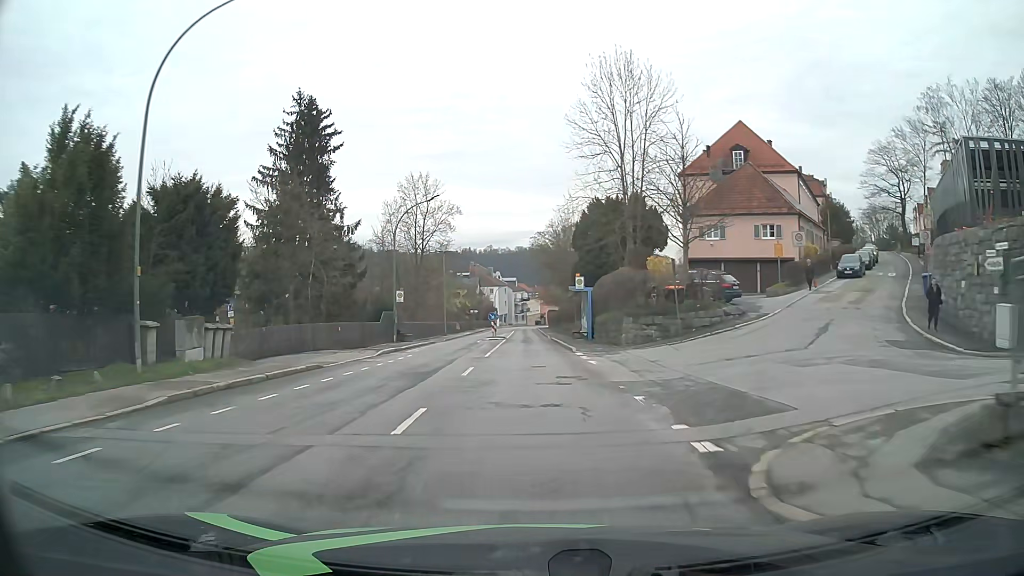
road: tertiary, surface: asphalt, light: Day
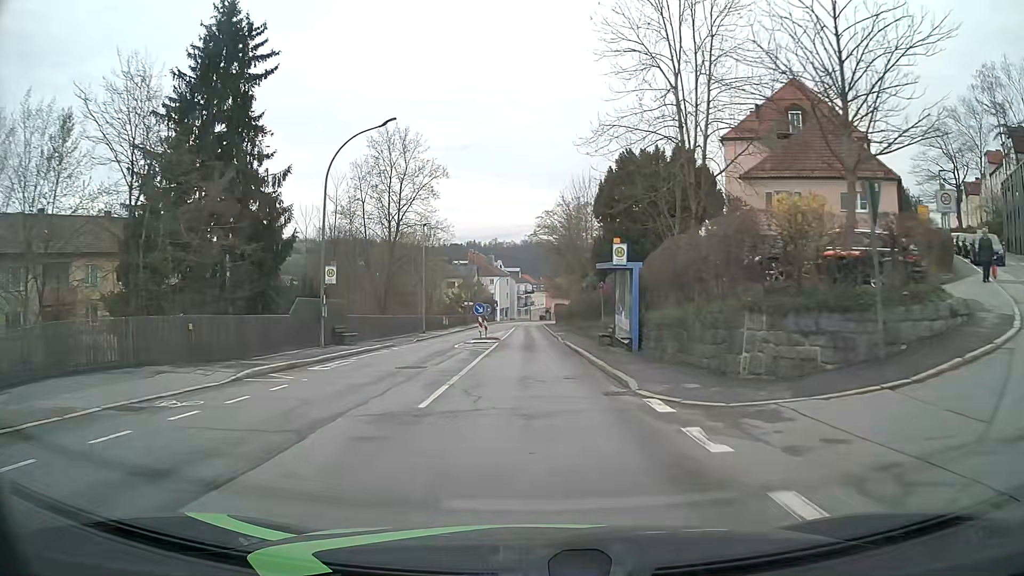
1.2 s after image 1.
(-0.1, +15.2) m; 0°
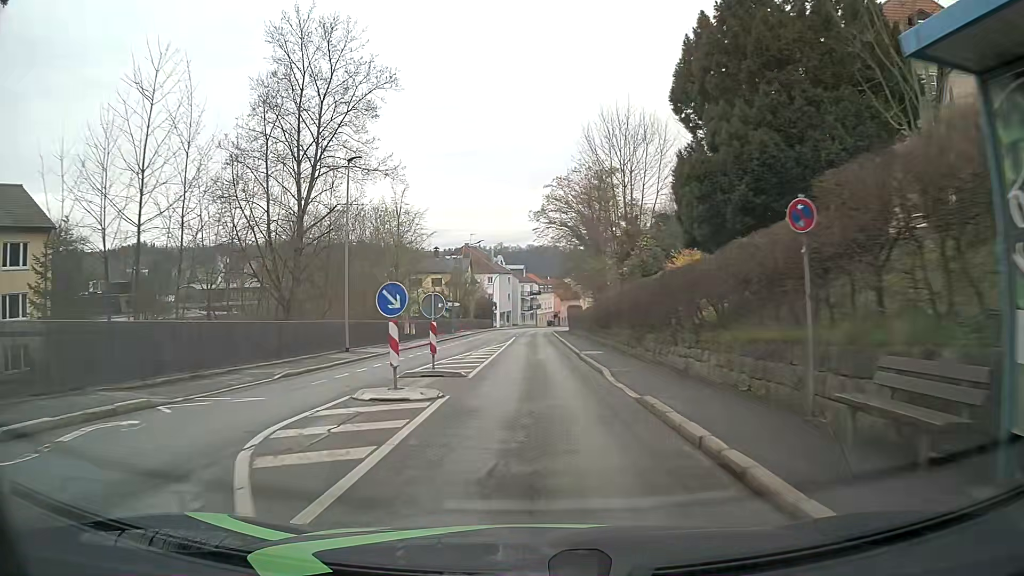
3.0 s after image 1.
(-0.2, +22.6) m; -1°
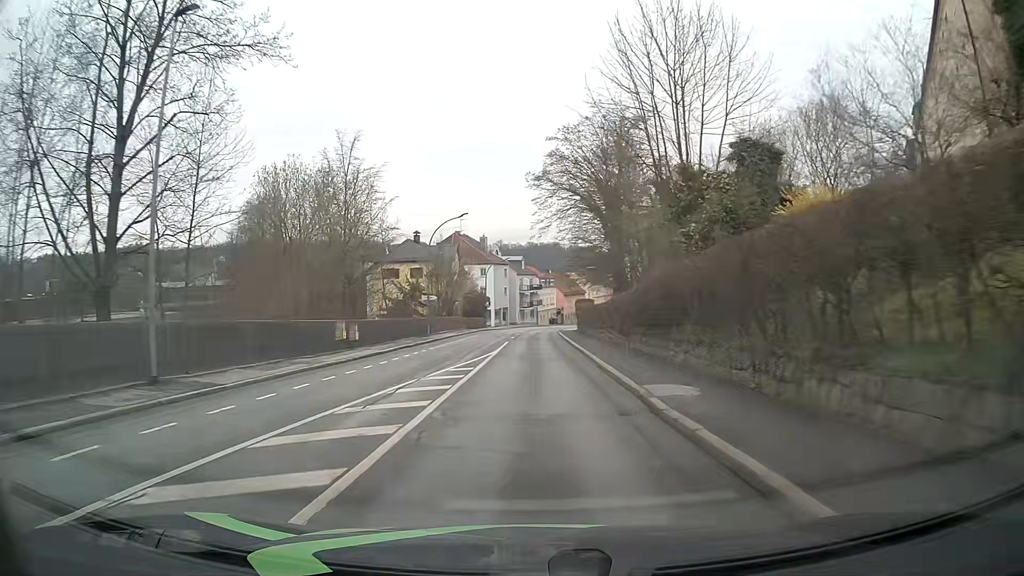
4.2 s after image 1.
(0.0, +15.4) m; -1°
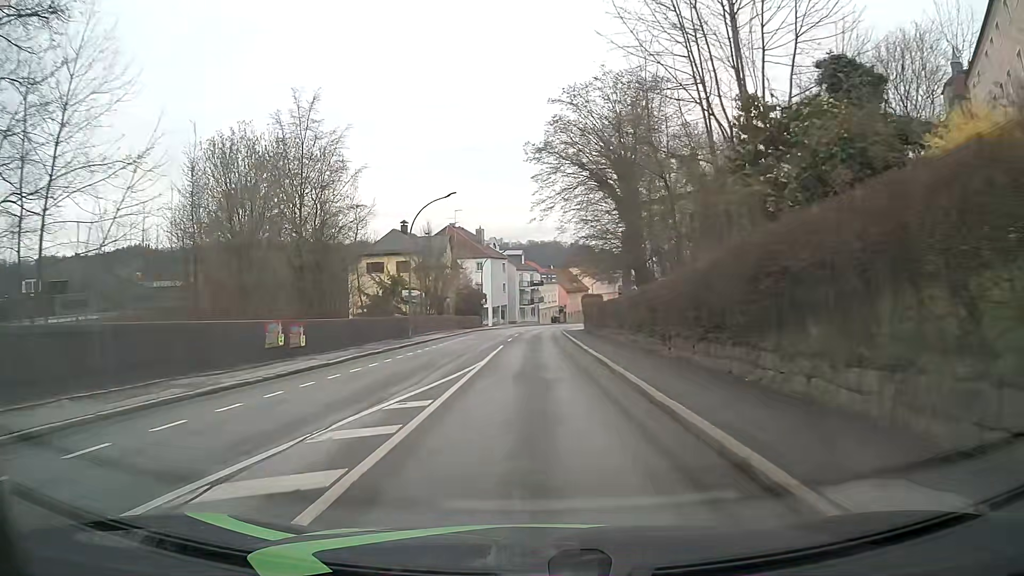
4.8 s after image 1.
(+0.1, +7.8) m; 0°
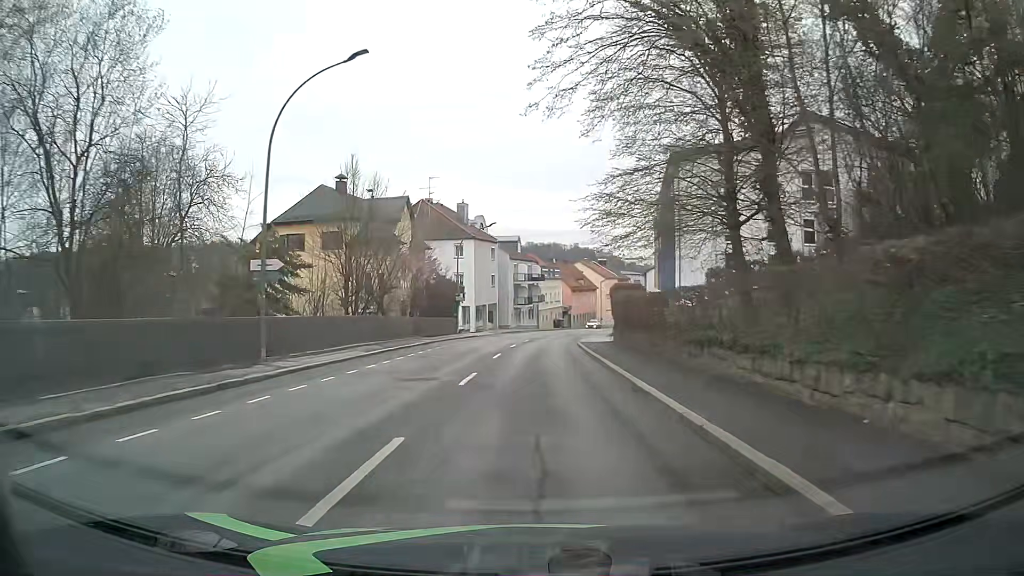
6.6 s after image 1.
(+0.2, +23.1) m; 0°
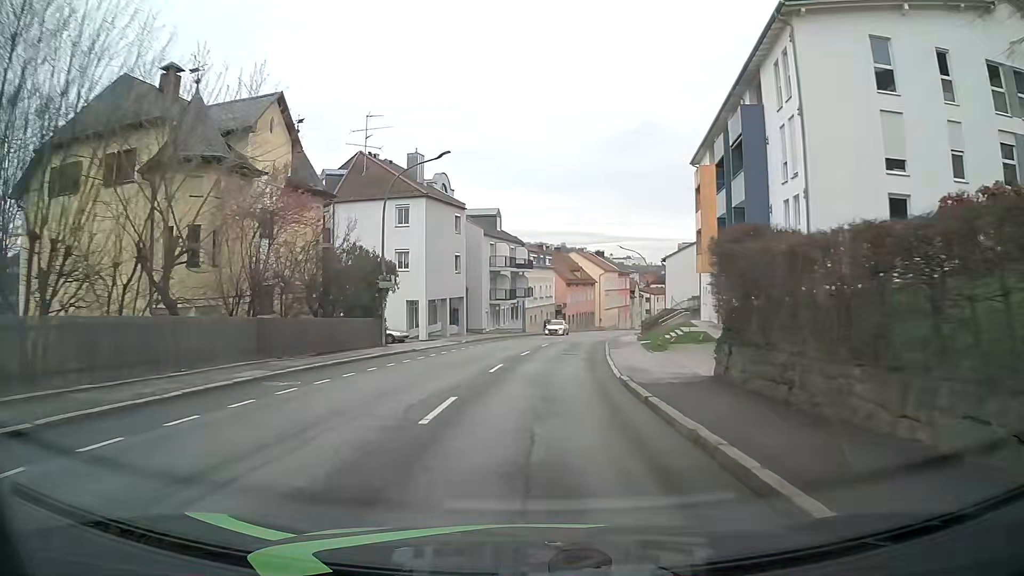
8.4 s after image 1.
(+0.3, +22.7) m; +1°
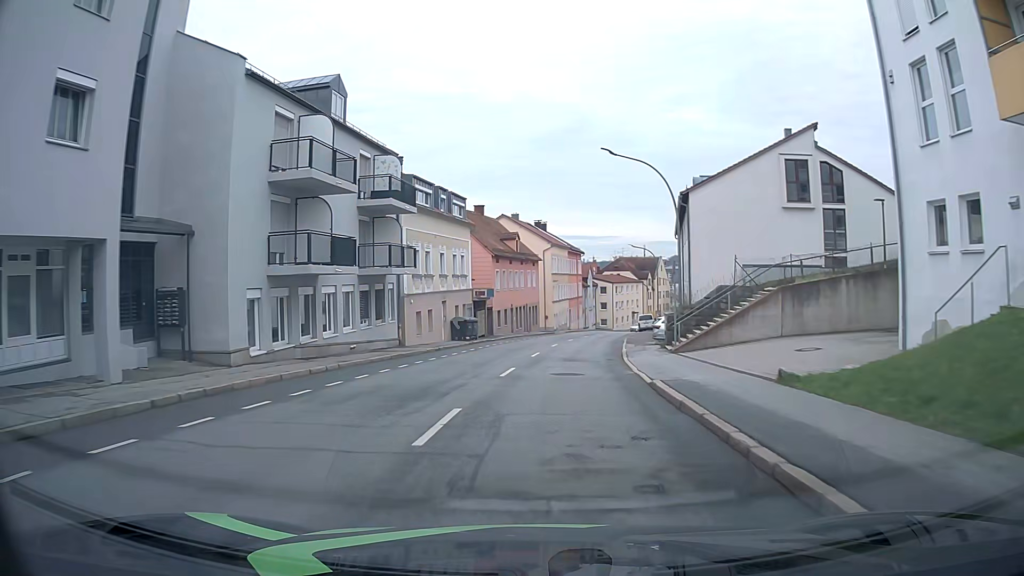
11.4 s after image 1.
(+2.0, +37.5) m; +6°
(0, +10) (+1, +20) (+2, +30) (+3, +40) (+5, +50) (+6, +60) (+8, +69) (+10, +79) (+12, +89) (+15, +99) m
